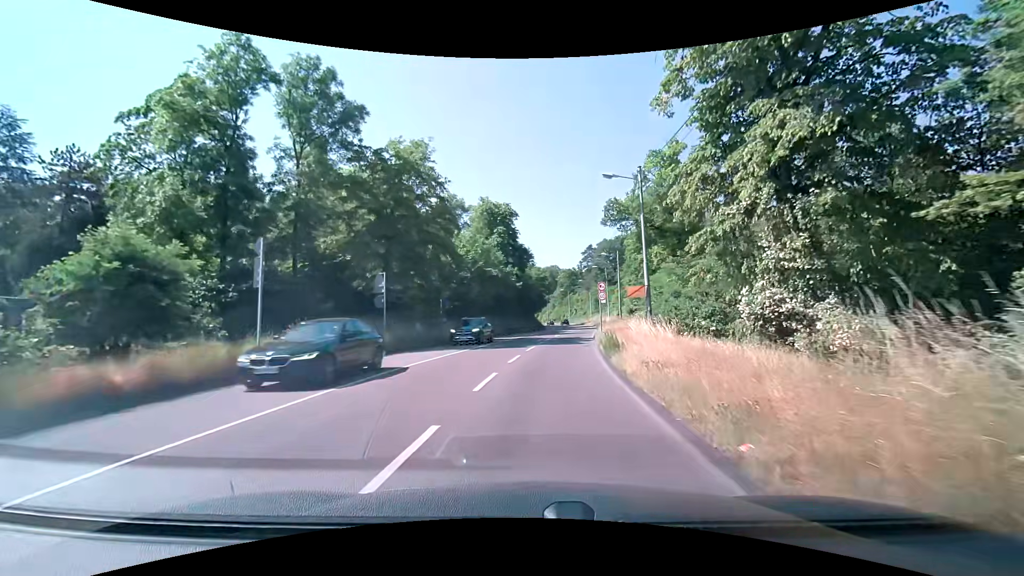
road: secondary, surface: asphalt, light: Day
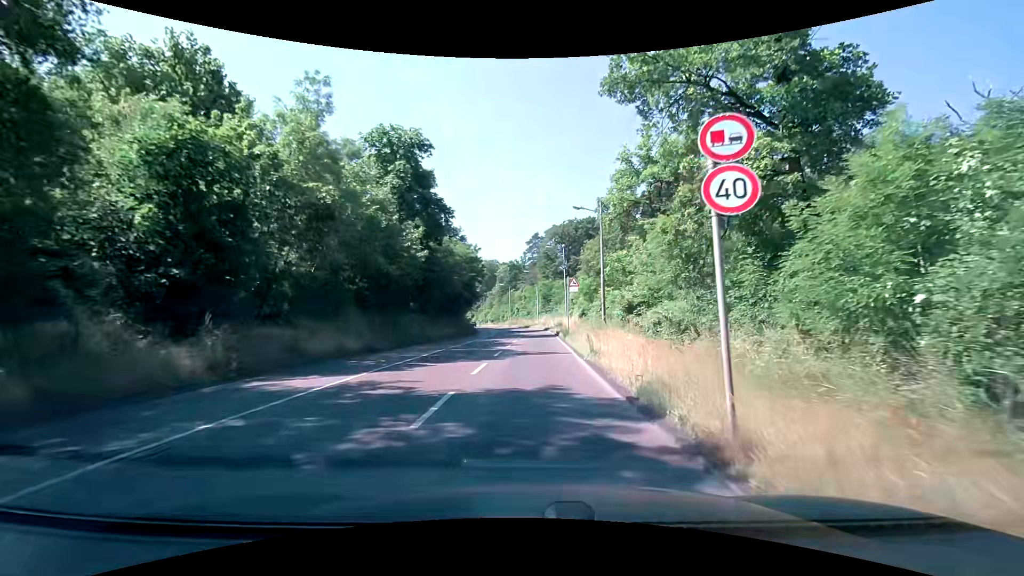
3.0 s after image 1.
(+2.0, +27.6) m; +8°
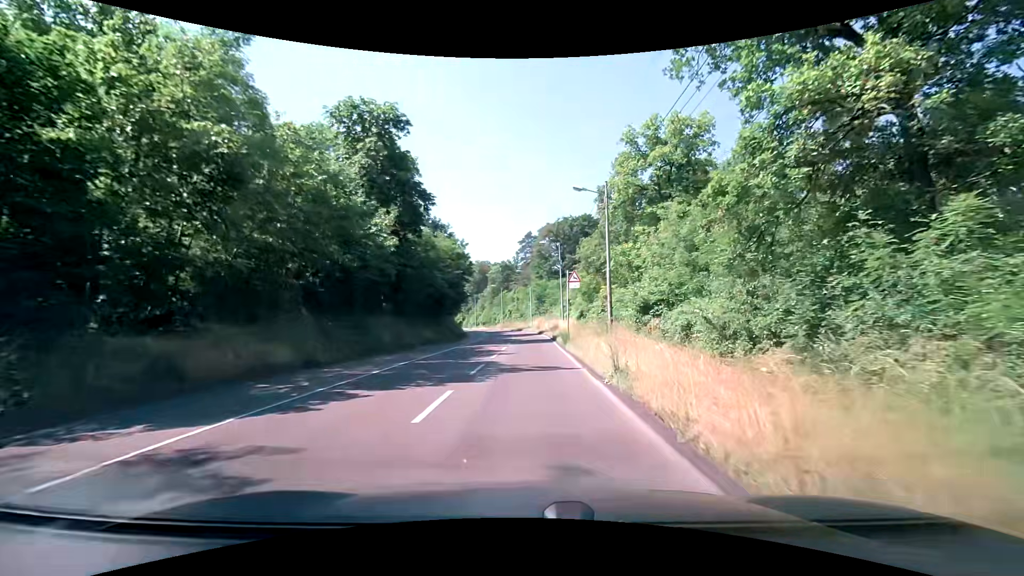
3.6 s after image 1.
(0.0, +5.7) m; +1°
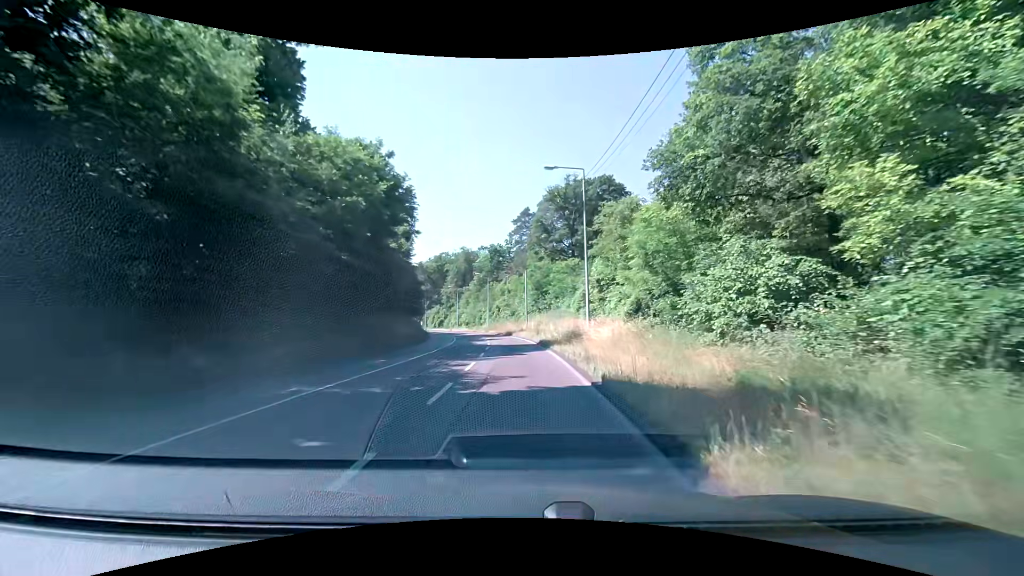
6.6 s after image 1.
(+0.2, +29.3) m; 0°
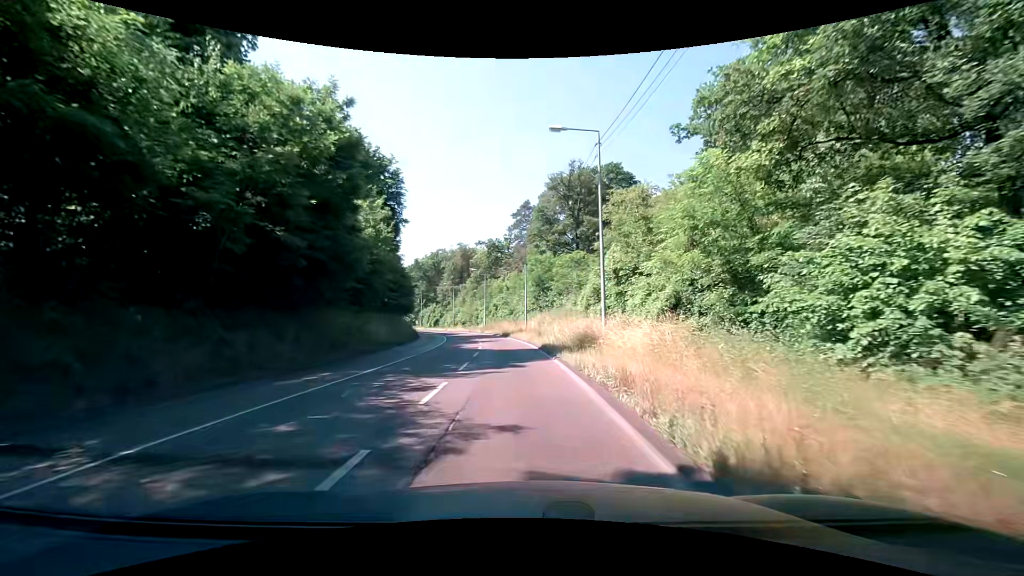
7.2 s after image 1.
(0.0, +6.1) m; 0°
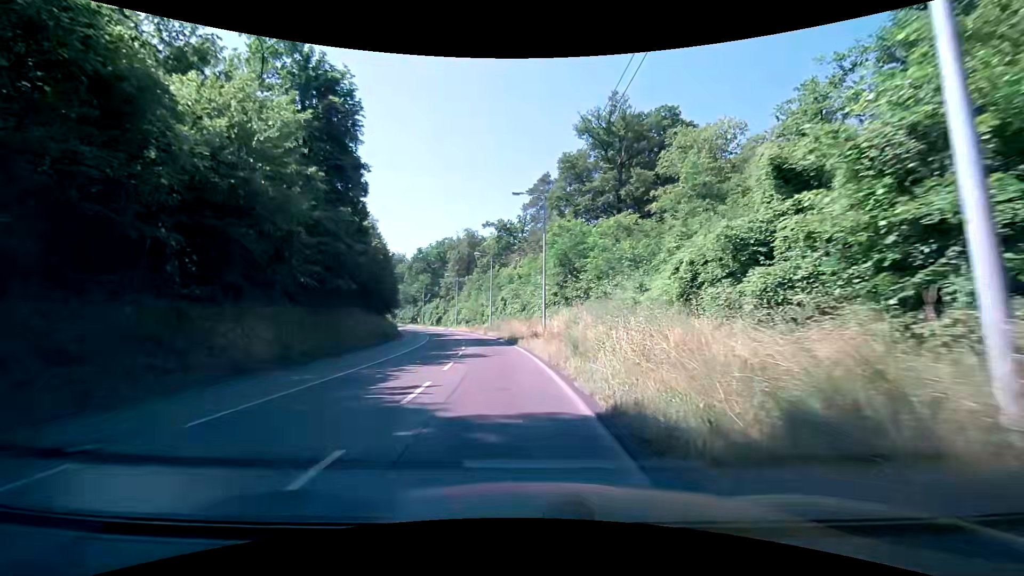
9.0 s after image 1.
(-0.1, +18.5) m; -2°
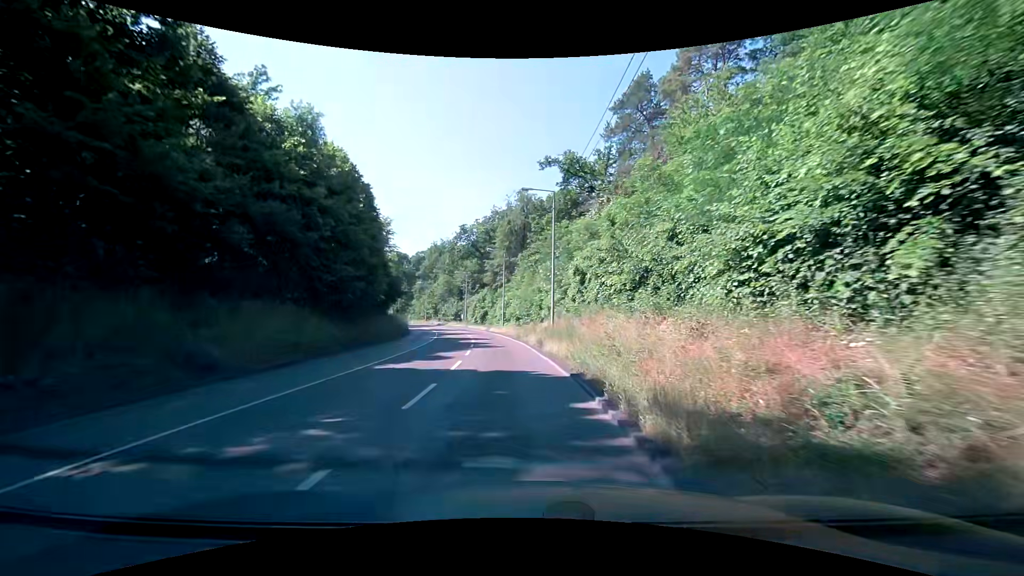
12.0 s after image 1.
(-1.6, +31.7) m; -7°
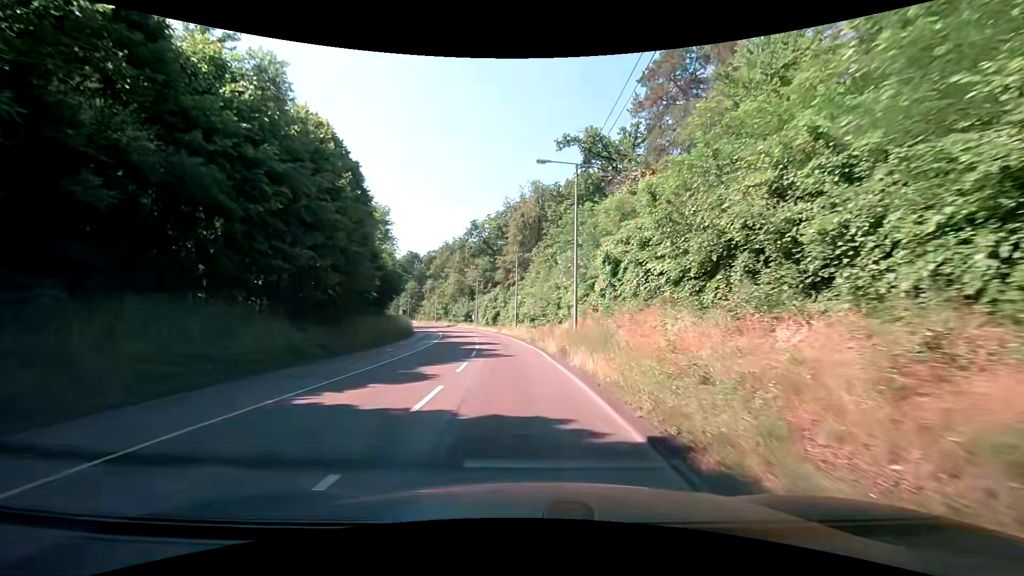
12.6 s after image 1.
(-0.1, +6.3) m; -2°
(0, +10) (-1, +20) (-1, +30) (-2, +40) (-4, +50) (-5, +60) (-7, +69) (-10, +79) (-13, +89) (-16, +98) m
